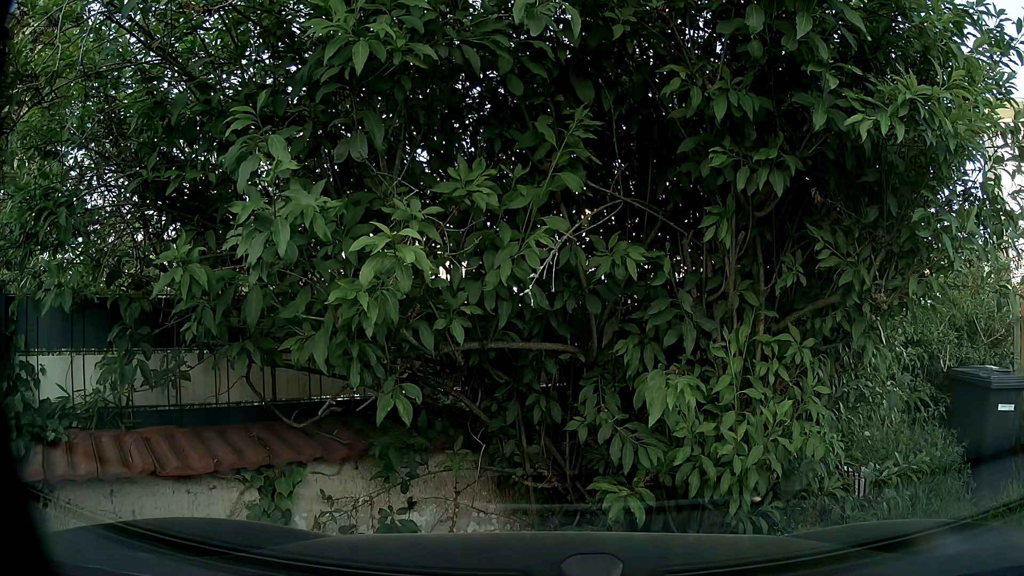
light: Day
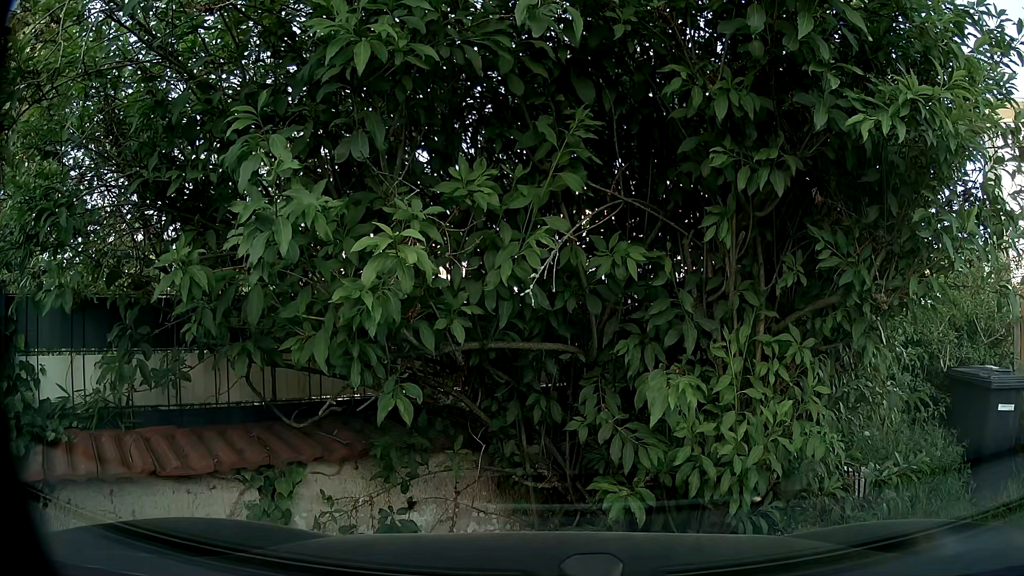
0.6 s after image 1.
(0.0, 0.0) m; 0°
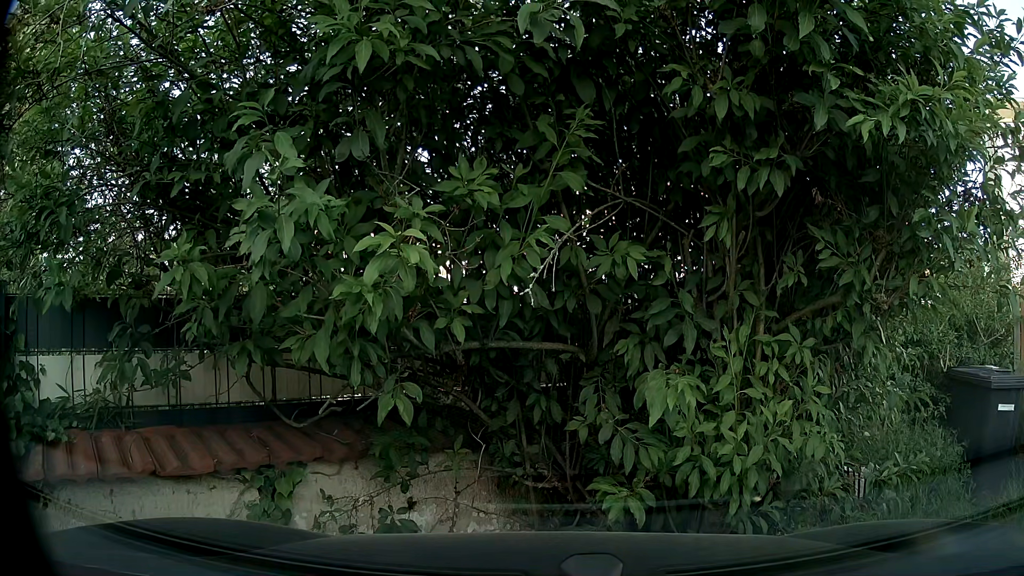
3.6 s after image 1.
(0.0, 0.0) m; 0°
